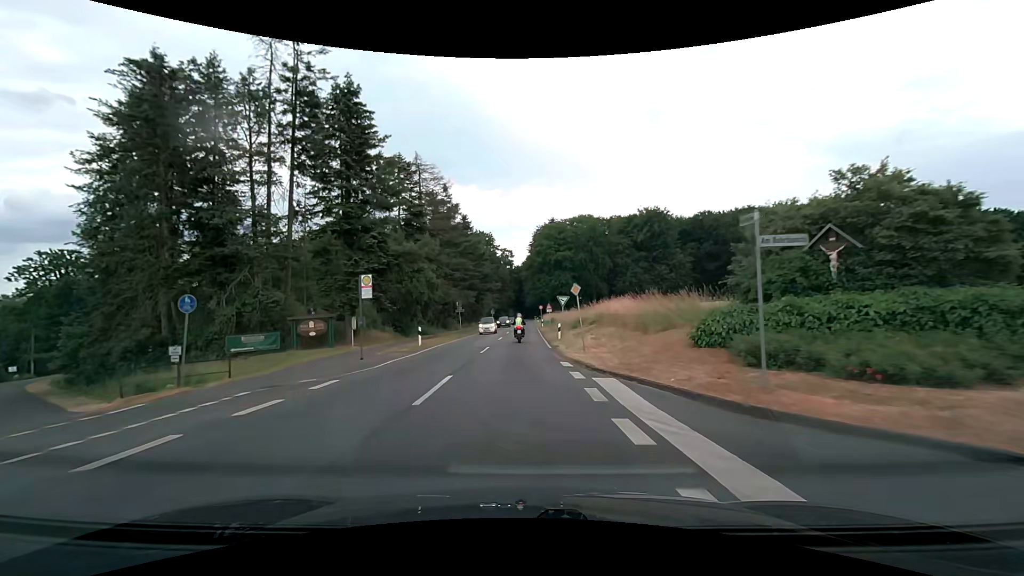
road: secondary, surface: asphalt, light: Day
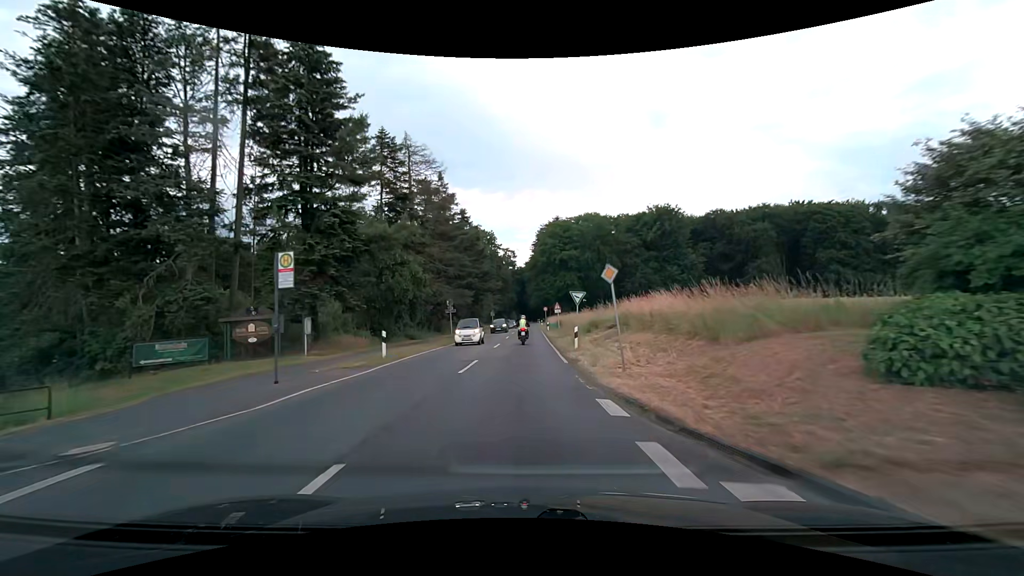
(0.0, +7.5) m; 0°
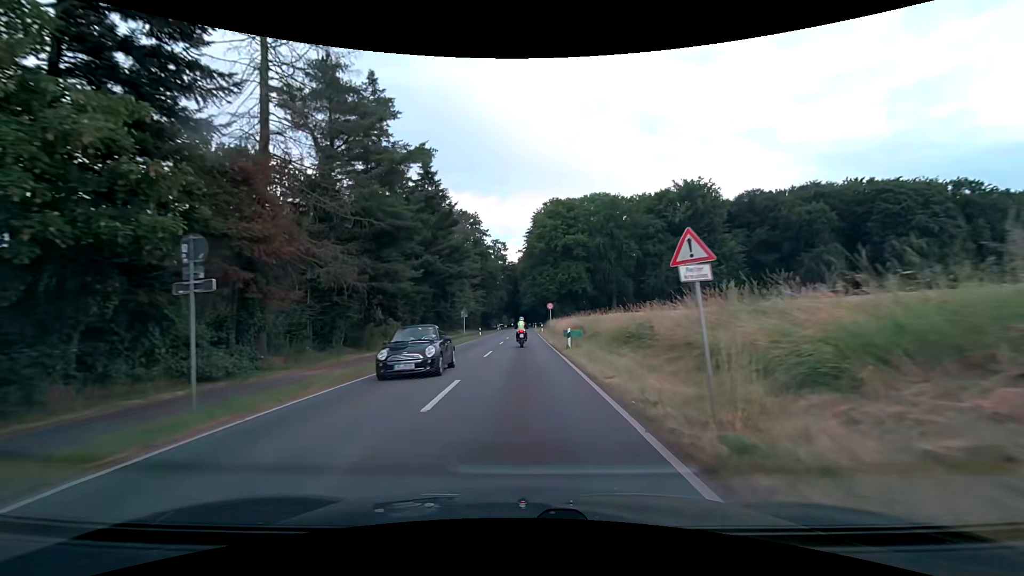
(+0.1, +30.0) m; +1°
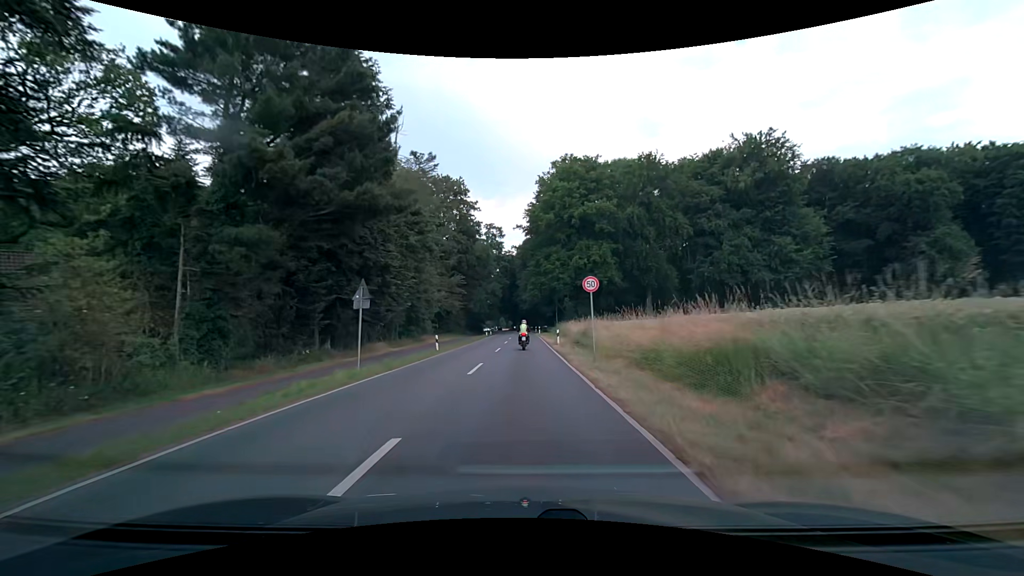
(+0.1, +30.1) m; +1°
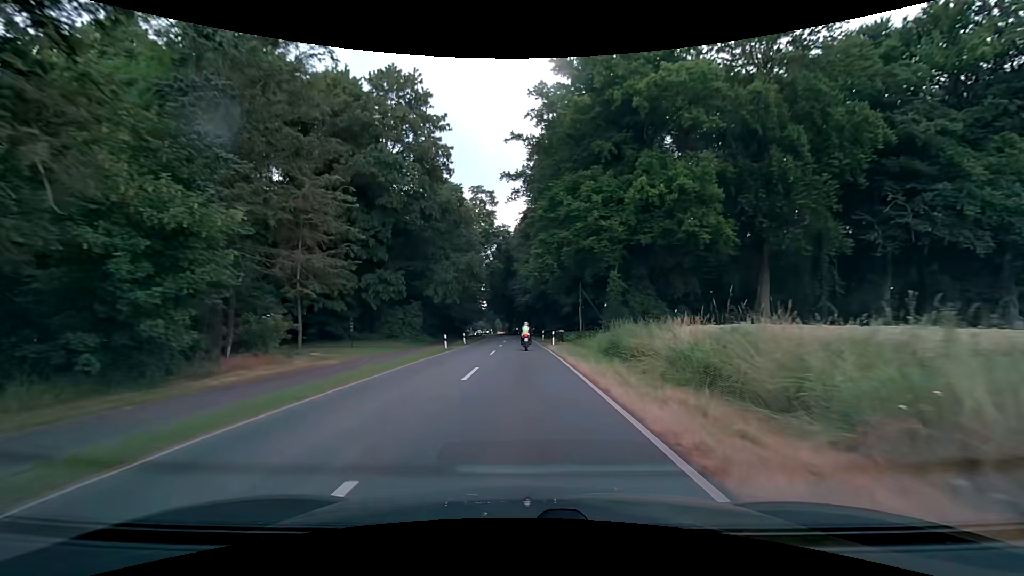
(-0.3, +37.9) m; -1°
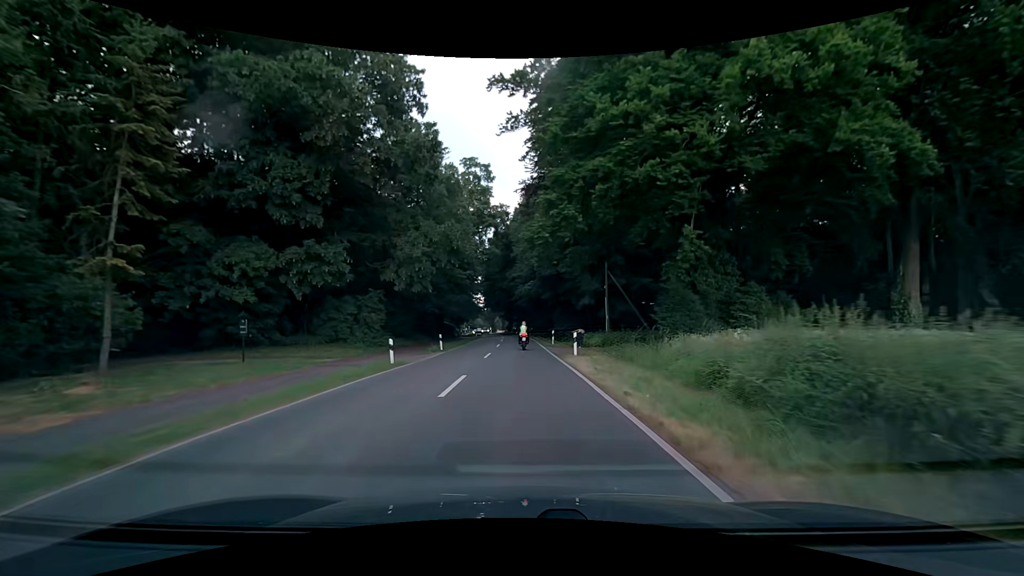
(+0.1, +15.2) m; 0°
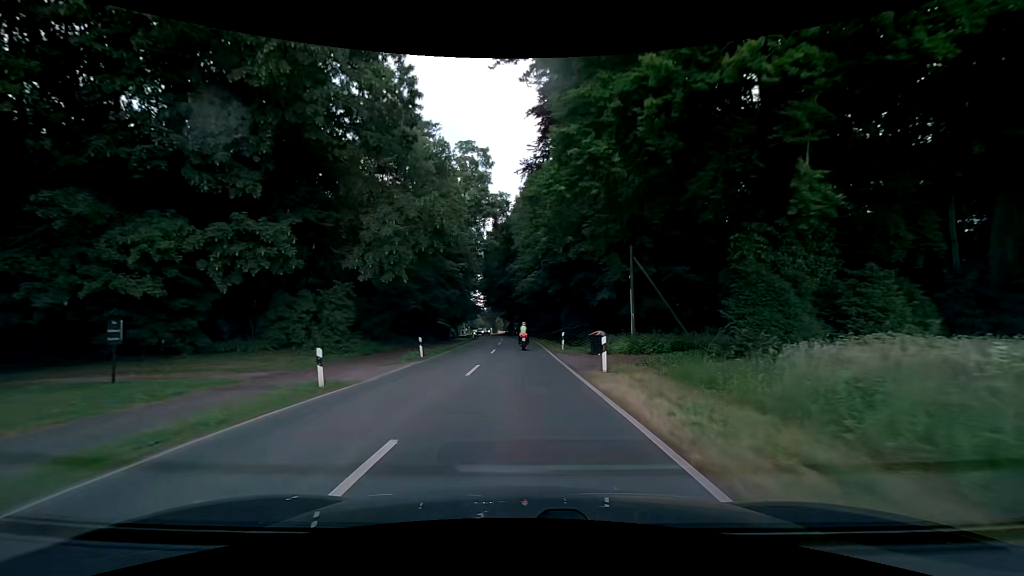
(+0.1, +7.6) m; 0°
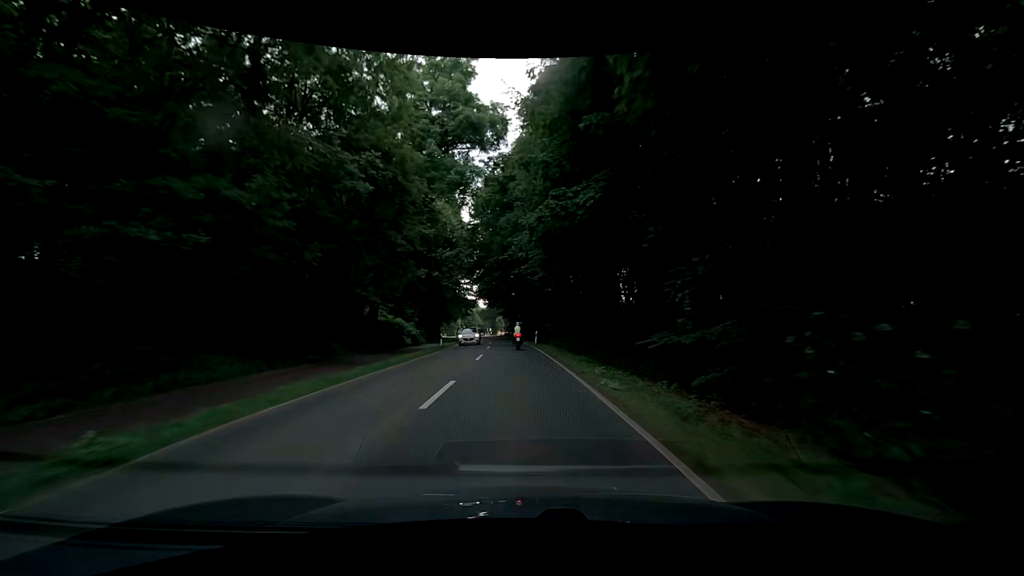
(+0.2, +30.5) m; -1°
(0, +10) (0, +20) (0, +30) (-1, +40) (-1, +50) (-1, +60) (-2, +70) (-3, +80) (-3, +90) (-5, +100) m
